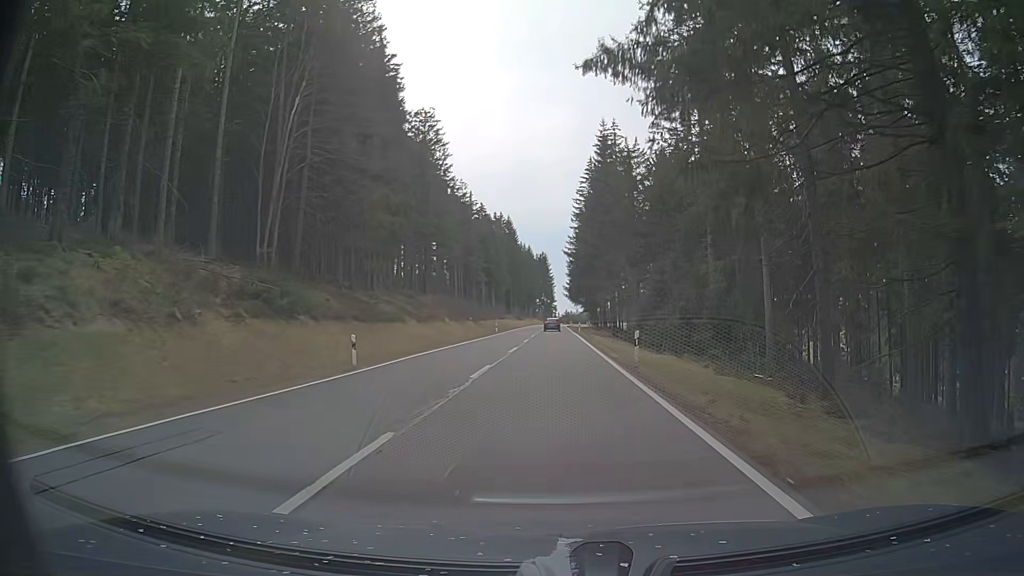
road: primary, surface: asphalt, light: Day
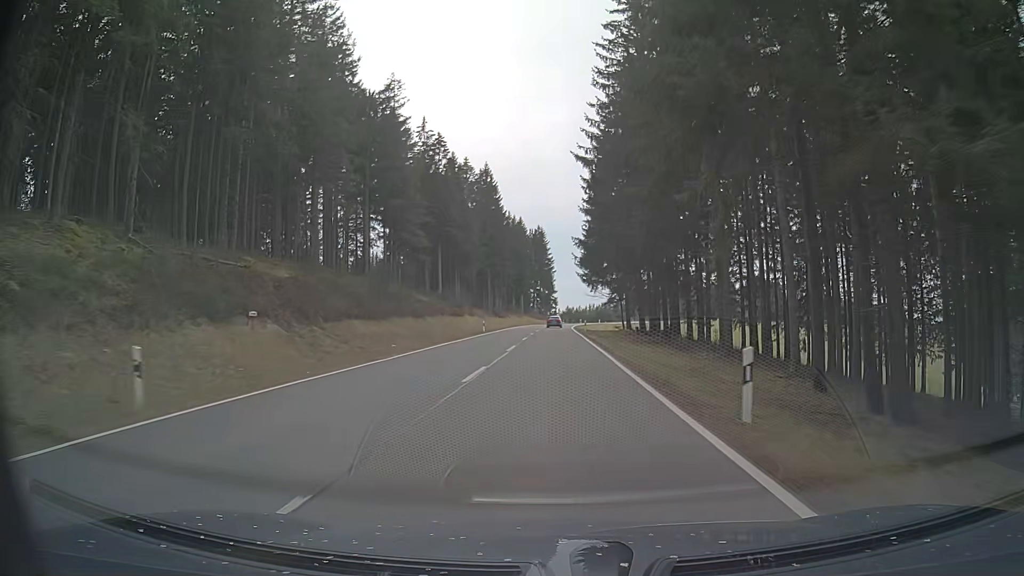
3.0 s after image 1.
(-0.1, +62.3) m; 0°
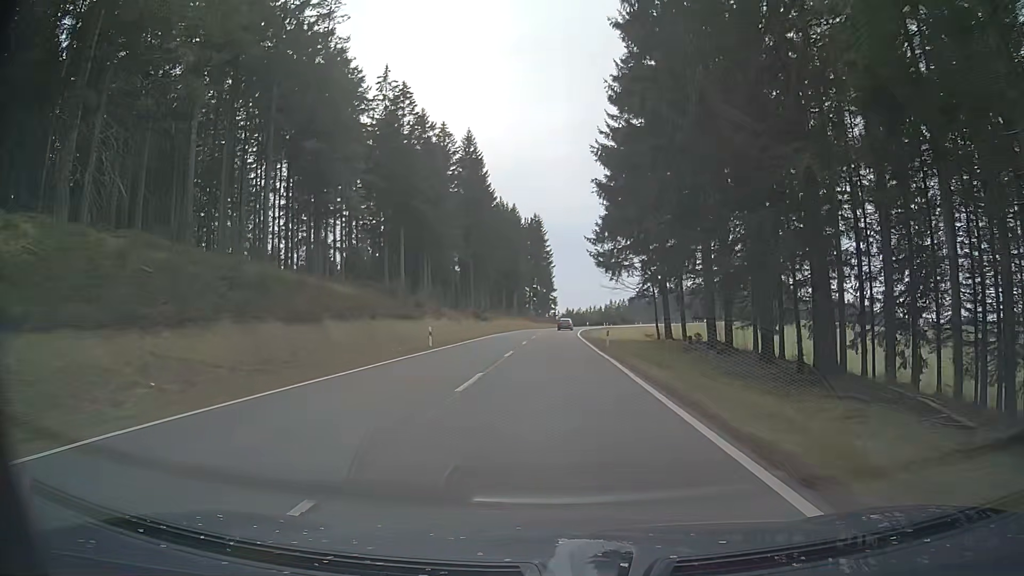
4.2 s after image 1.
(-0.1, +25.2) m; 0°
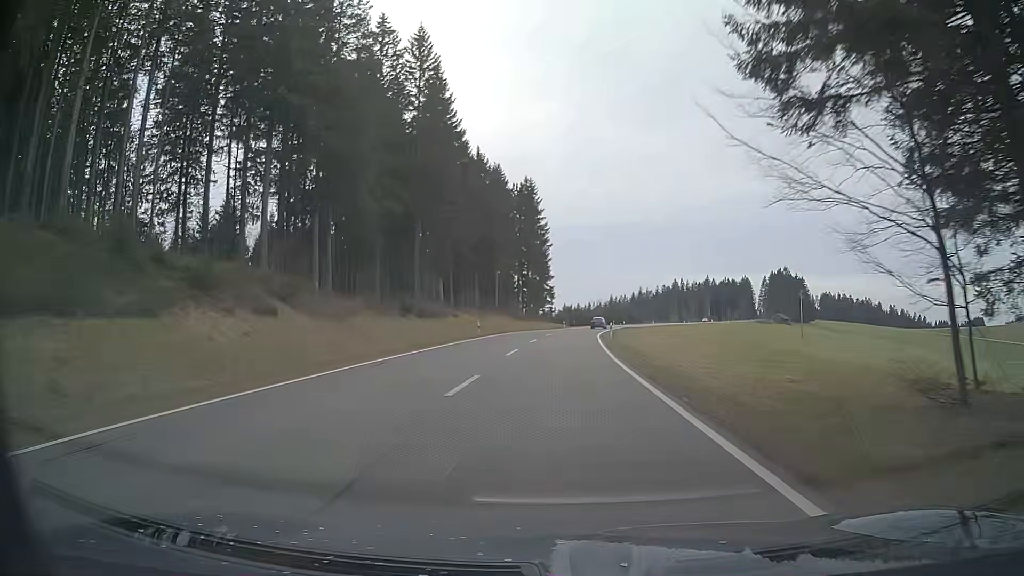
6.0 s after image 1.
(-0.1, +37.7) m; 0°
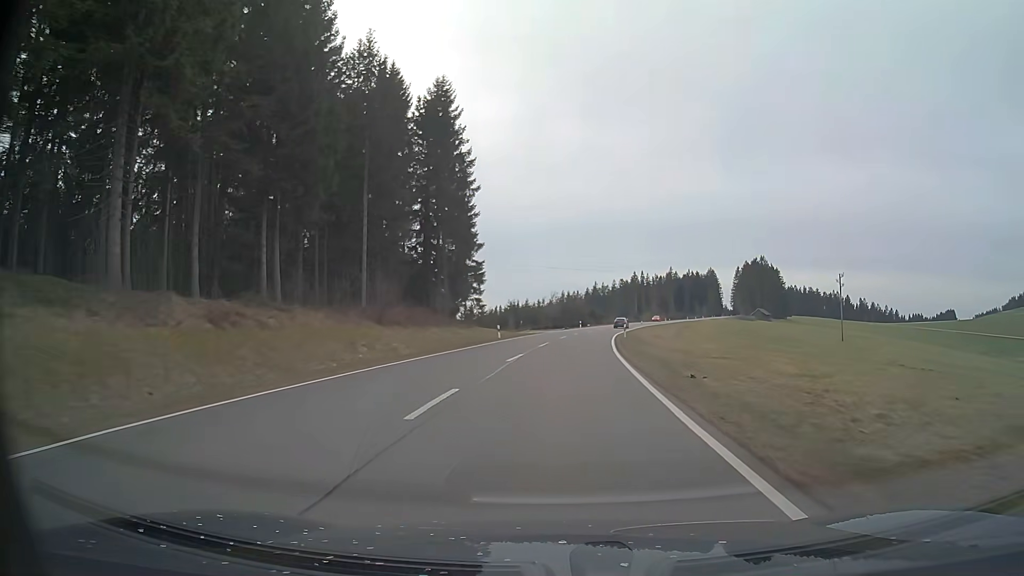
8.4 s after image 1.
(+1.4, +50.0) m; +4°
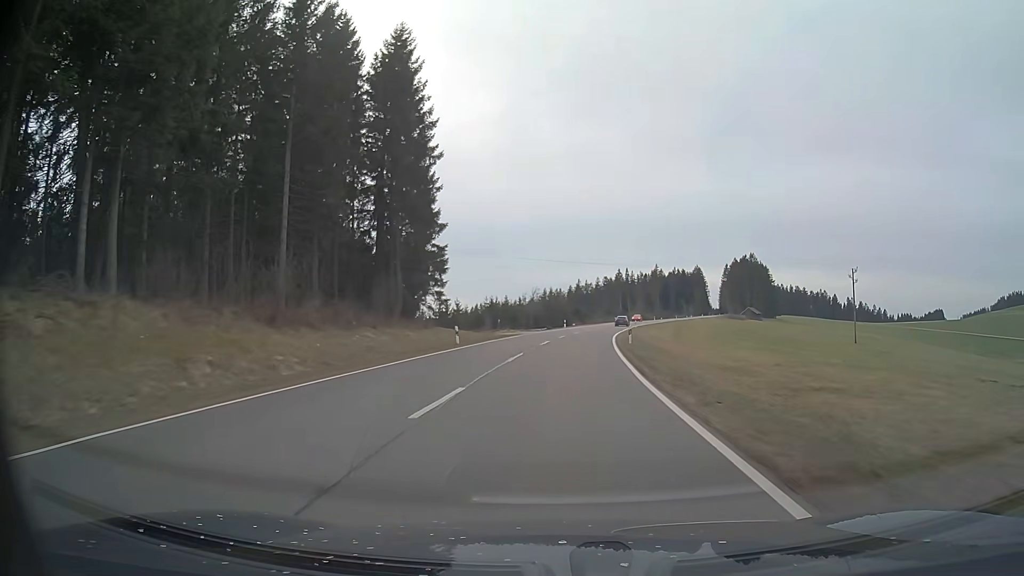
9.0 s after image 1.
(+0.2, +12.5) m; +1°
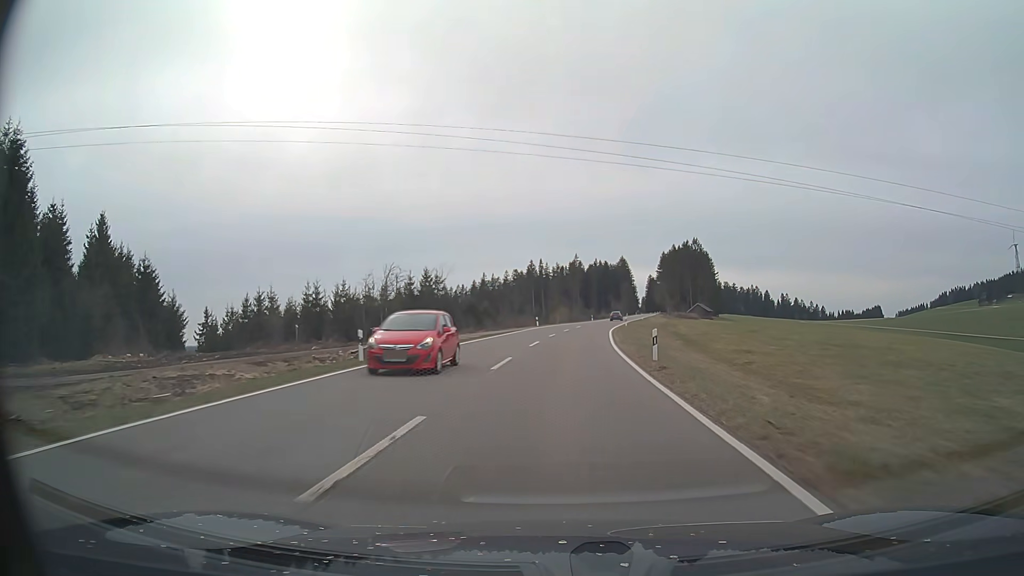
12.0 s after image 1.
(+4.6, +63.8) m; +8°
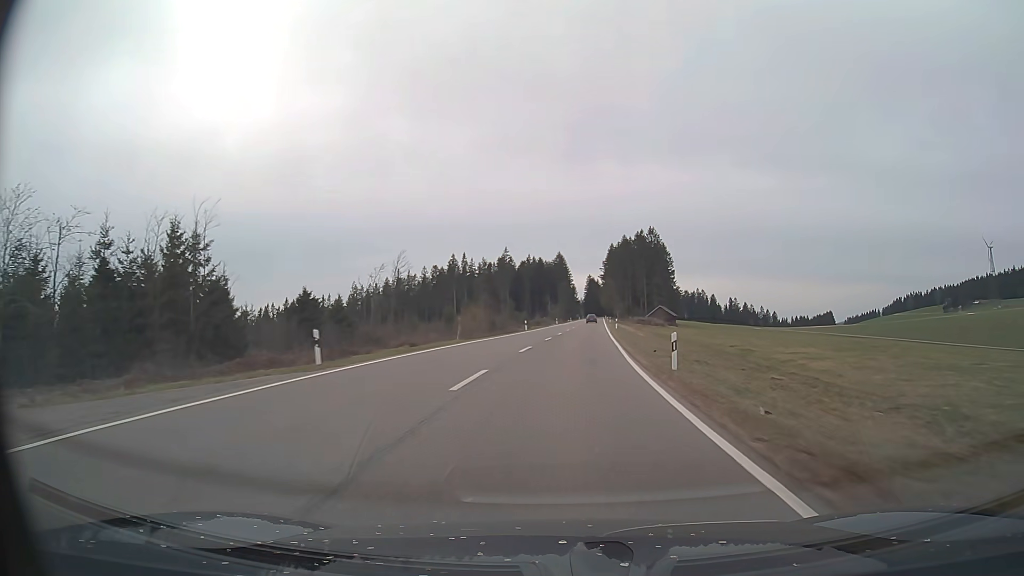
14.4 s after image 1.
(+2.8, +53.0) m; +6°
(0, +10) (0, +20) (+1, +30) (+2, +40) (+2, +50) (+3, +60) (+4, +70) (+5, +80) (+5, +90) (+6, +100) m
